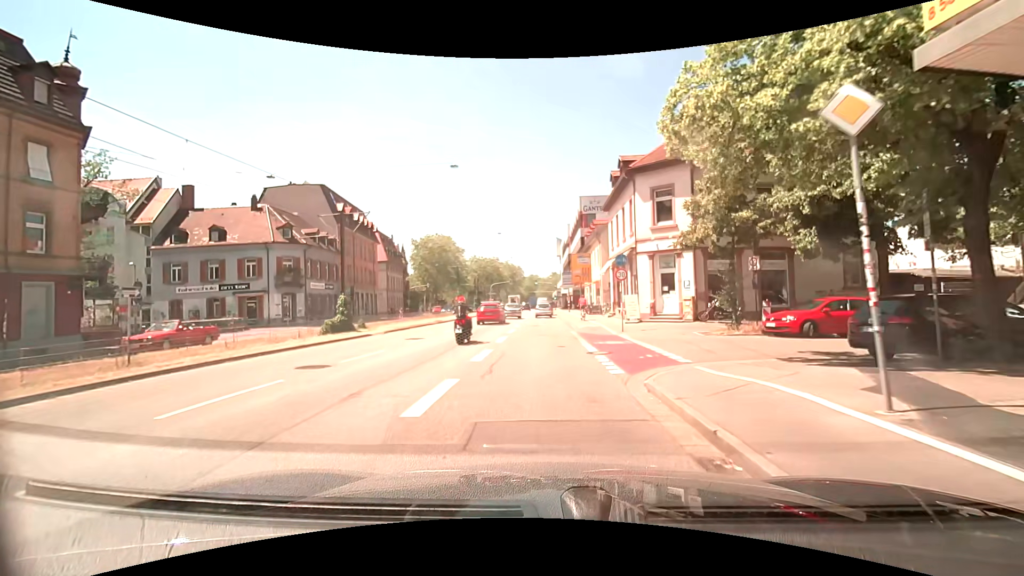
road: primary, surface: asphalt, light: Day
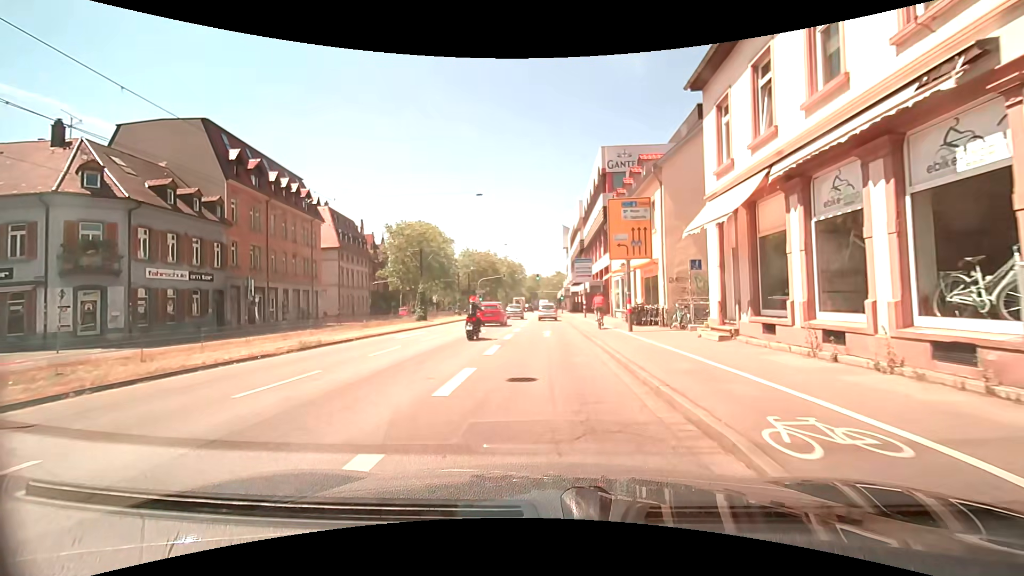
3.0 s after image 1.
(0.0, +22.6) m; 0°
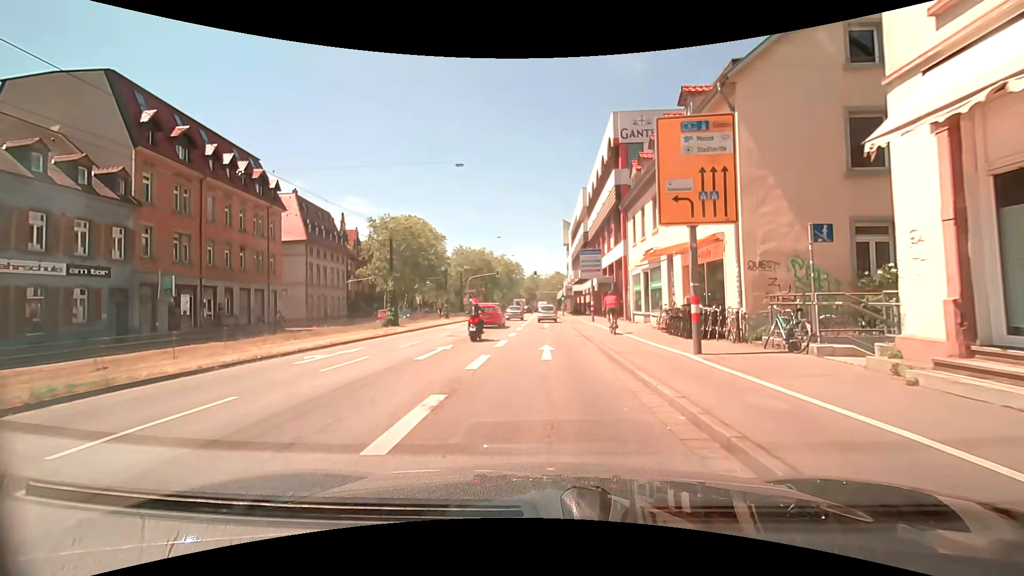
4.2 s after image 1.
(0.0, +8.9) m; +1°
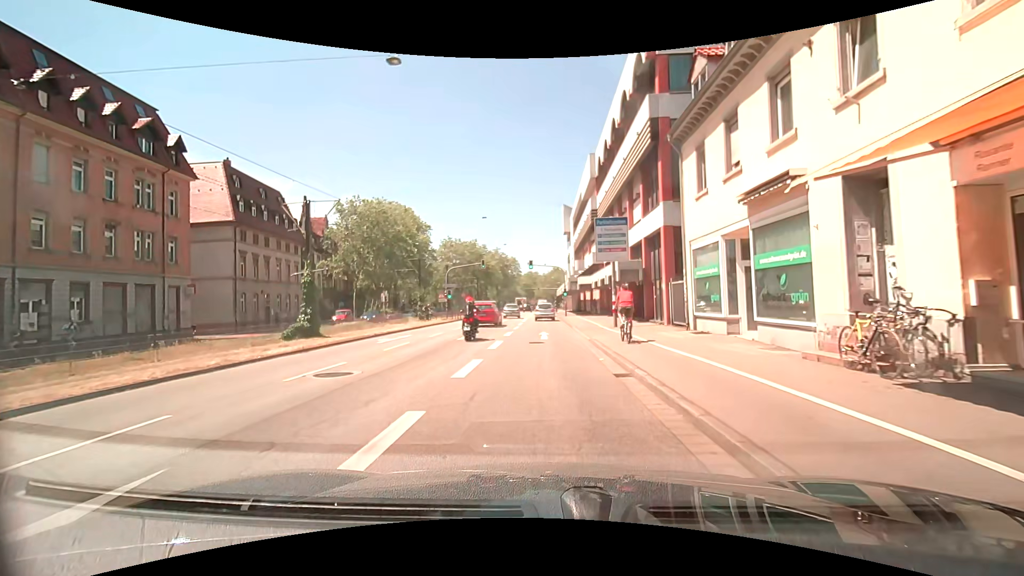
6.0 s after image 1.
(-0.1, +13.3) m; 0°
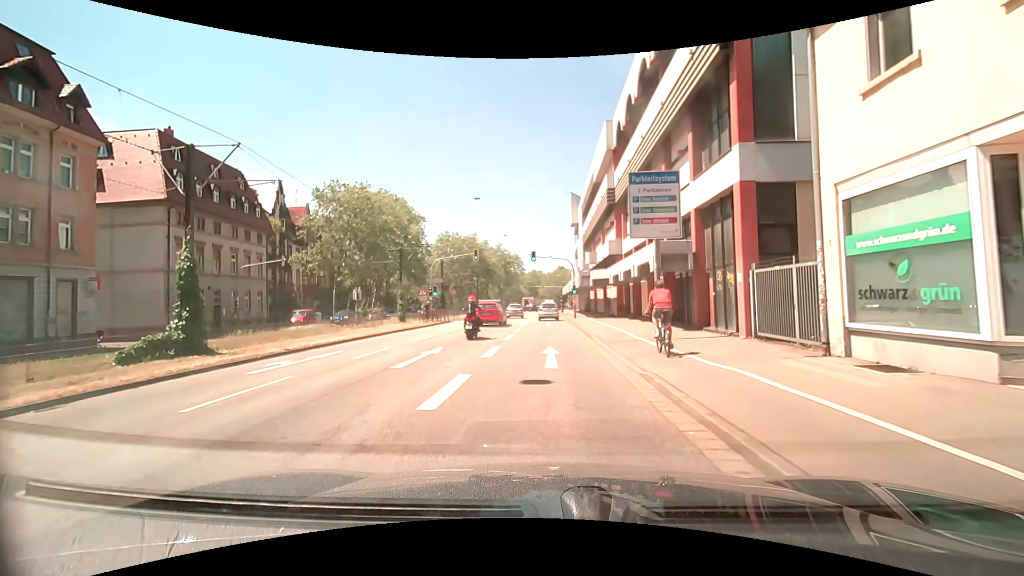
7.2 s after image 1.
(0.0, +9.0) m; 0°
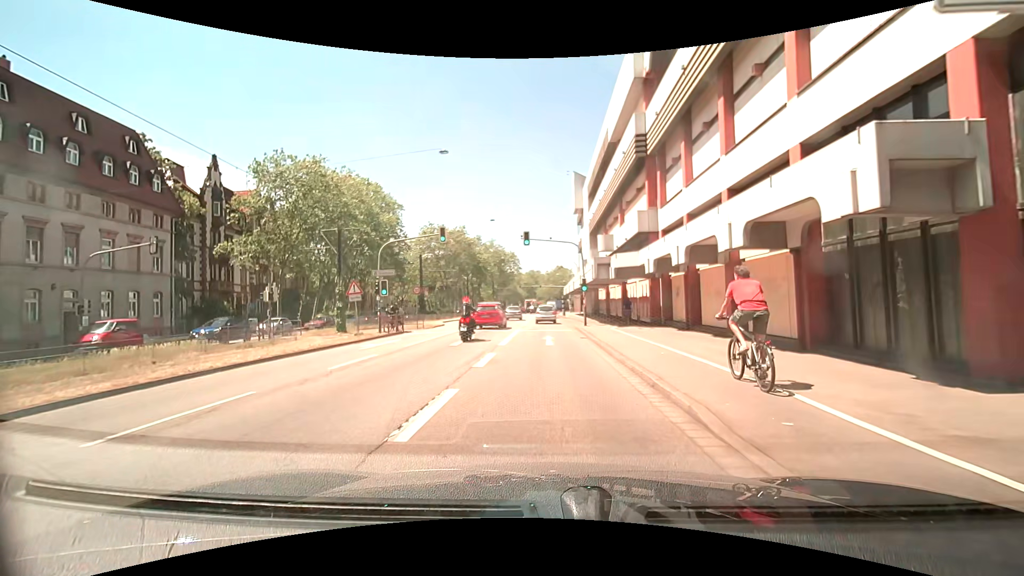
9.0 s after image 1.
(0.0, +13.4) m; 0°
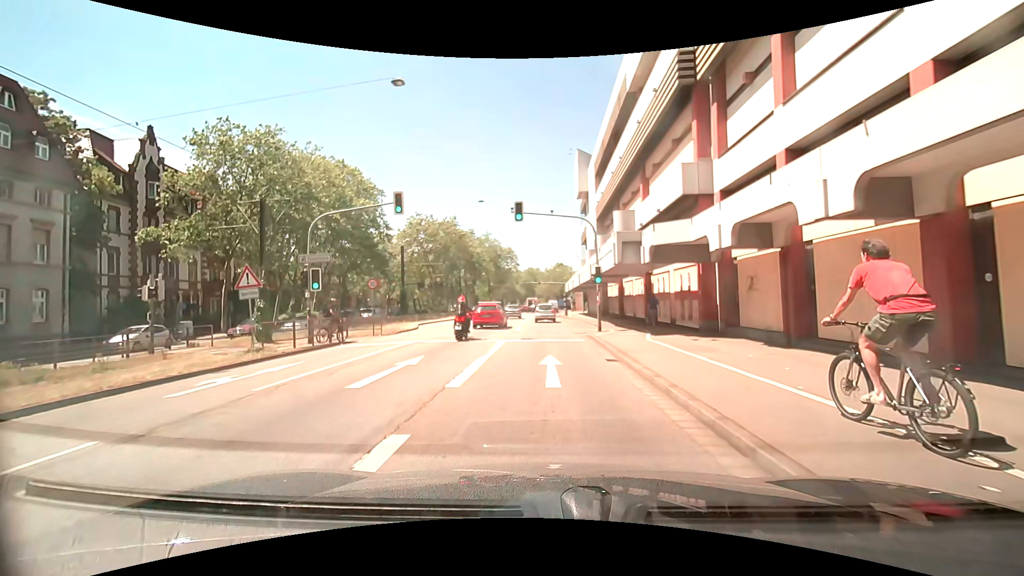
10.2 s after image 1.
(0.0, +8.9) m; 0°
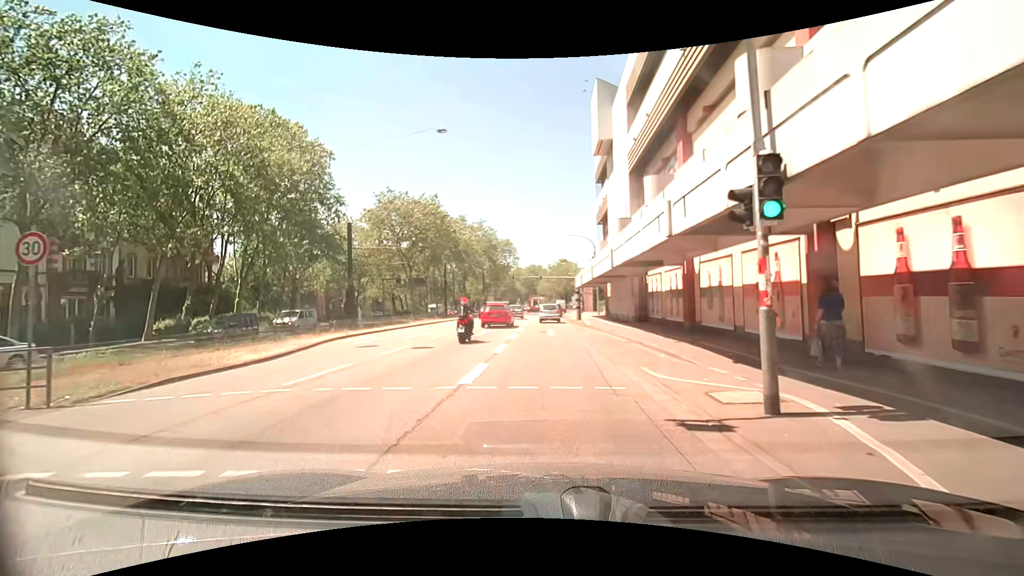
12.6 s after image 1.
(0.0, +17.9) m; 0°
